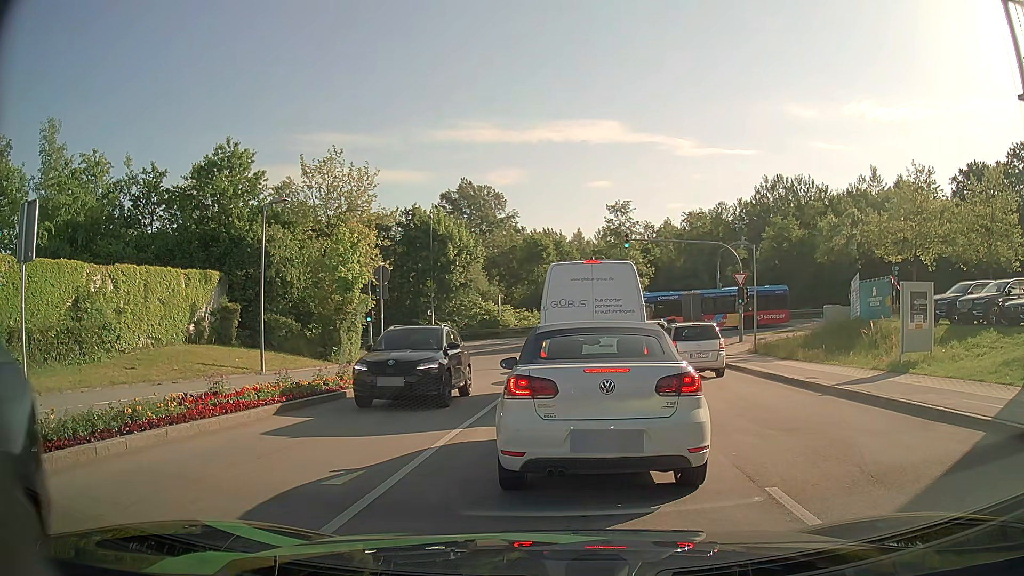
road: residential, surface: asphalt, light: Day
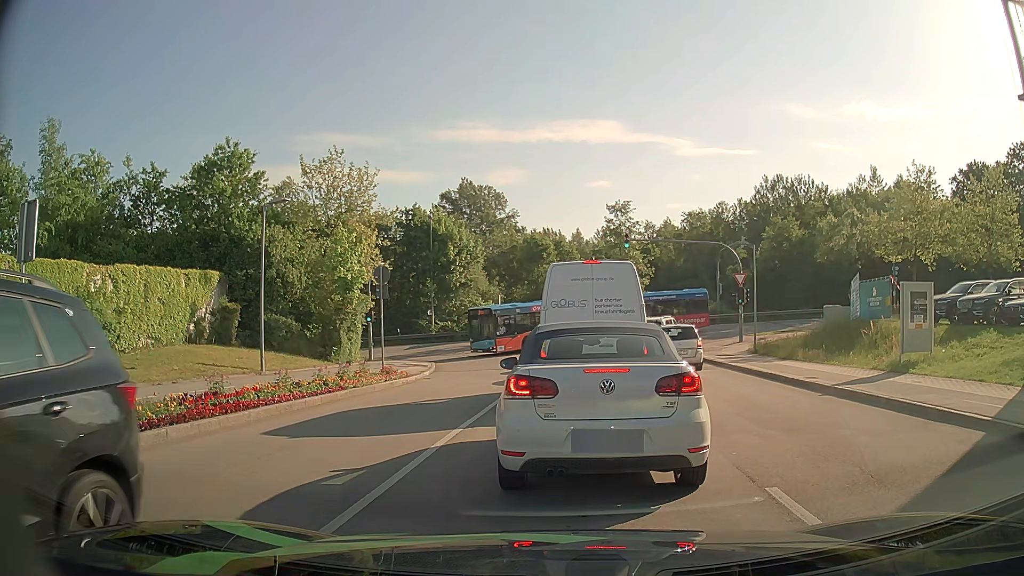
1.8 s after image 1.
(0.0, 0.0) m; 0°
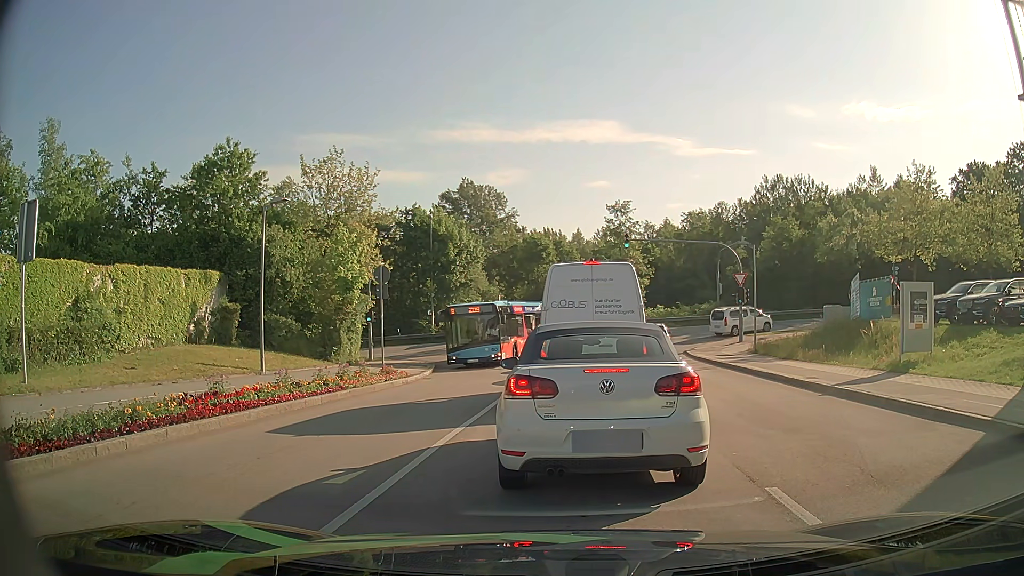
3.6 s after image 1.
(0.0, 0.0) m; 0°
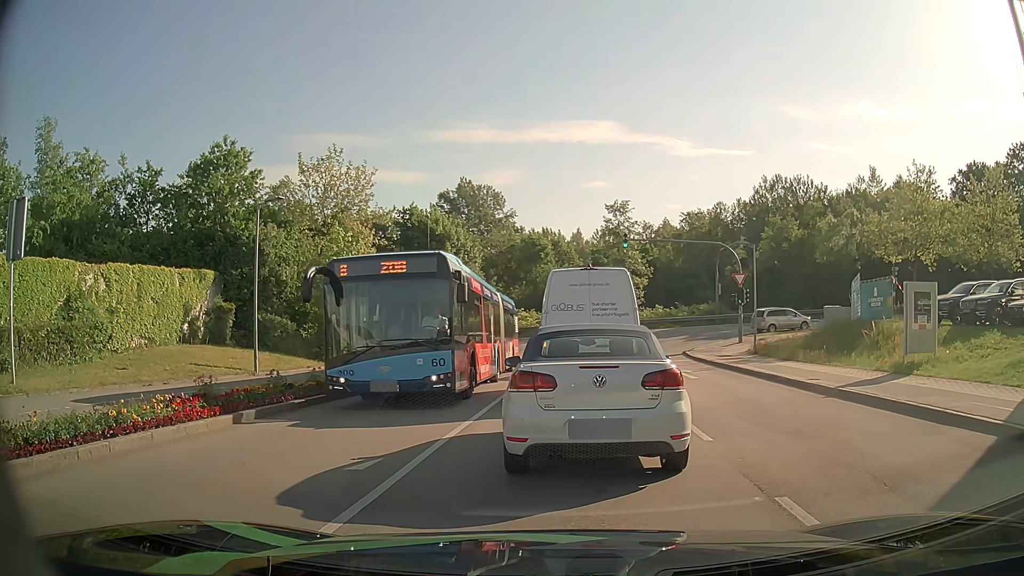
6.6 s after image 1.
(0.0, +0.3) m; 0°
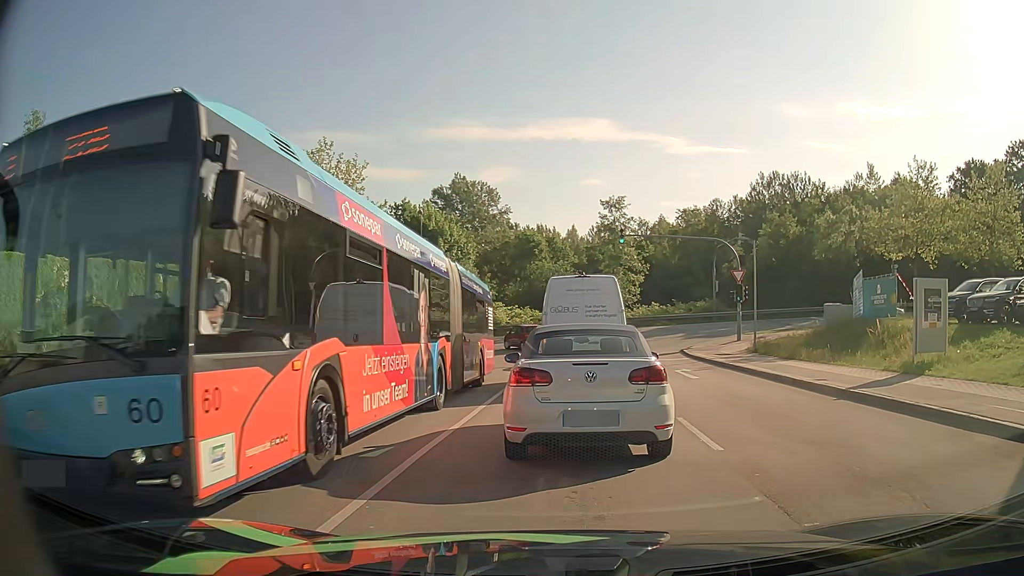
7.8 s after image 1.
(0.0, +0.9) m; 0°
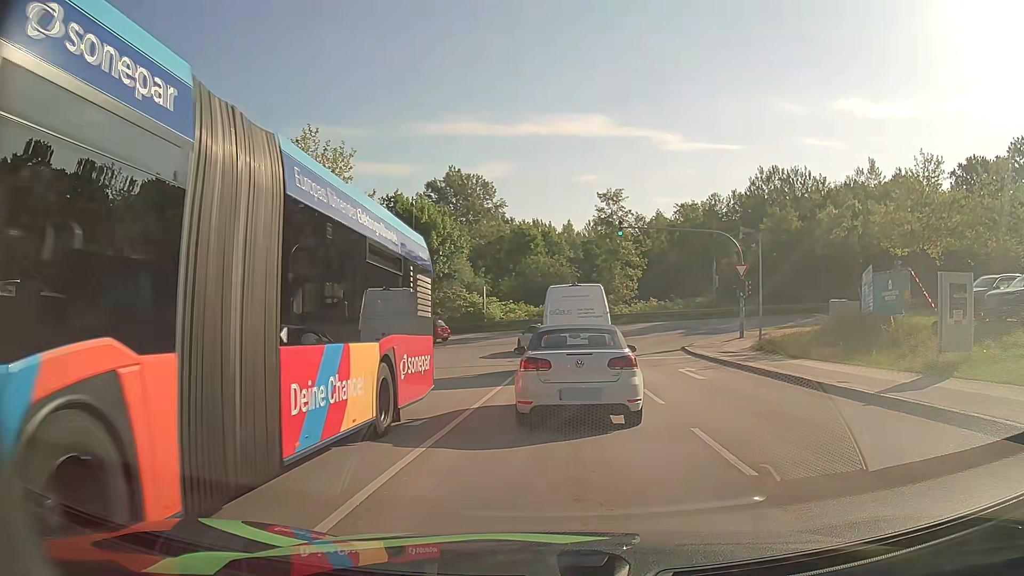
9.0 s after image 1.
(0.0, +1.5) m; 0°
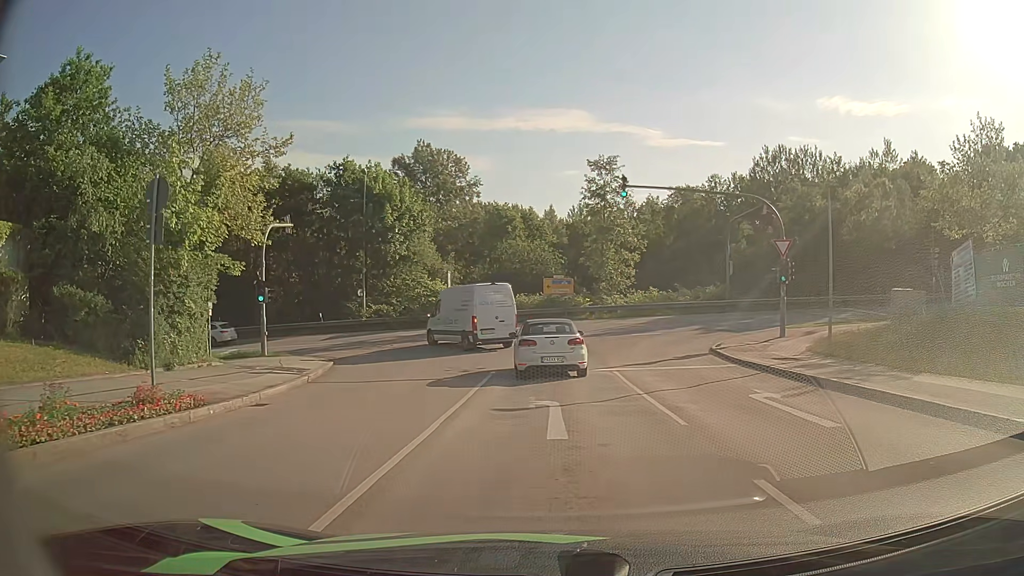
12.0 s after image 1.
(+0.5, +9.7) m; +3°
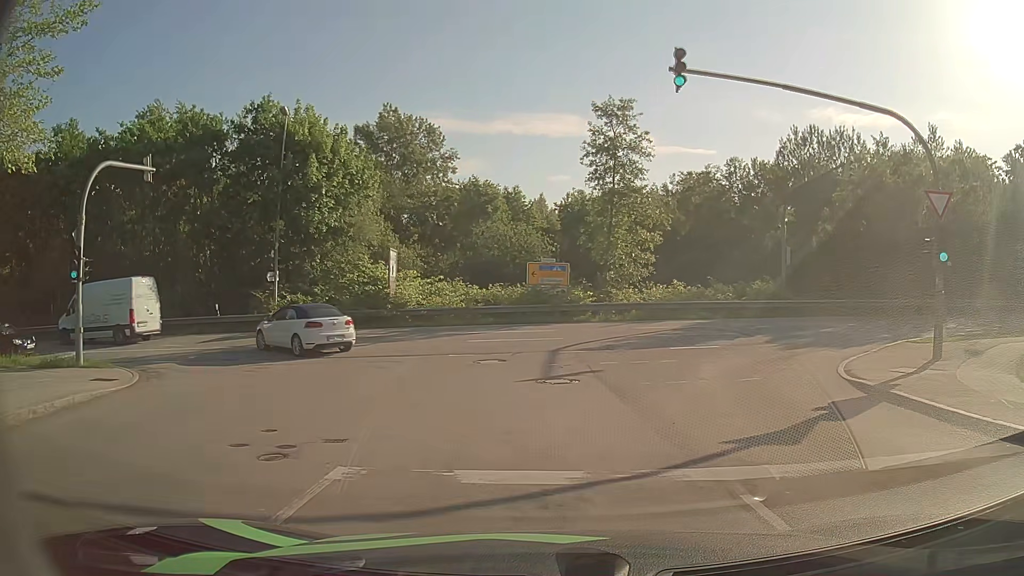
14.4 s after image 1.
(+0.4, +12.8) m; +3°
